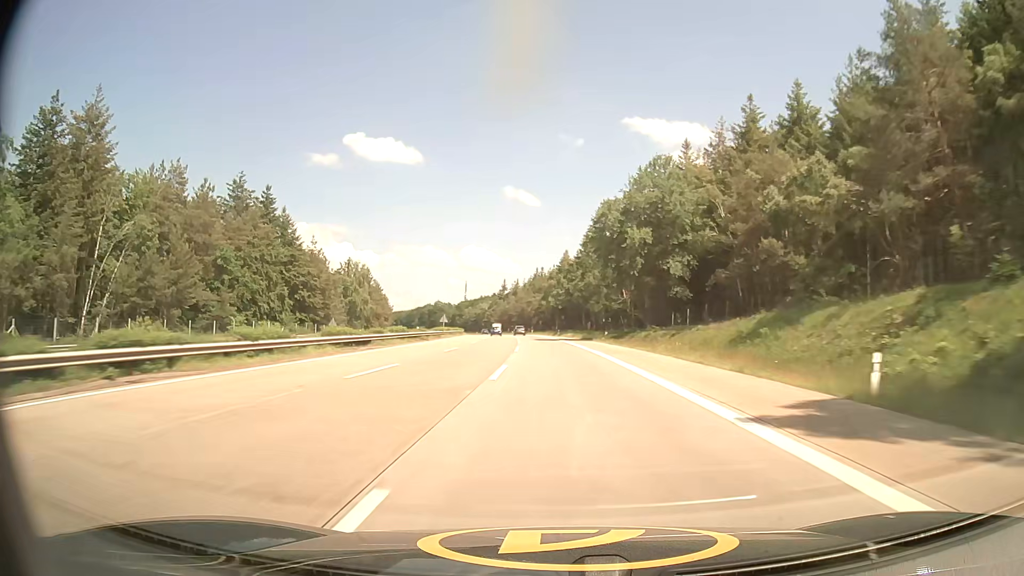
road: motorway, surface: asphalt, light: Day
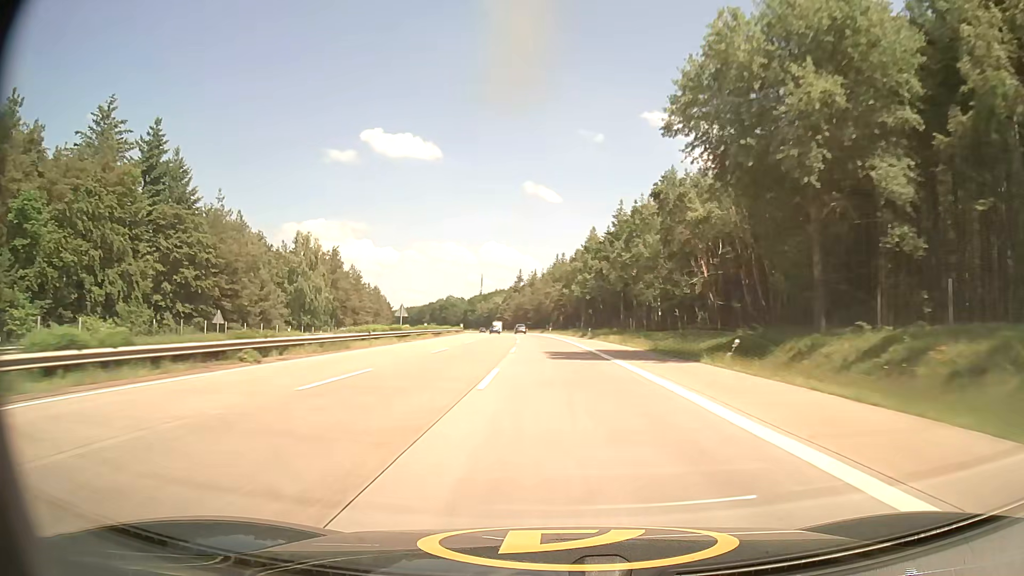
(-0.7, +39.2) m; -2°
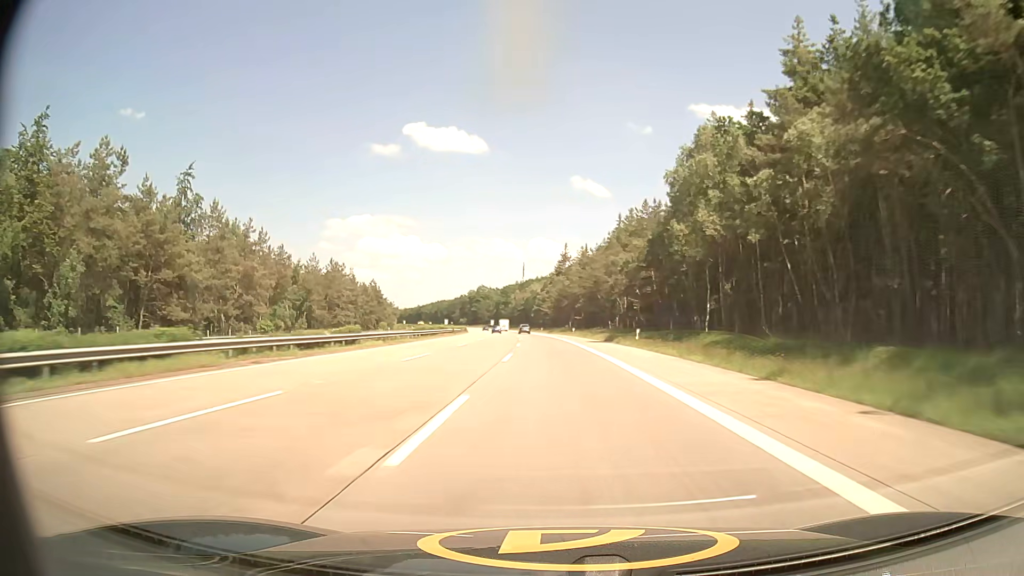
(-2.4, +79.0) m; -4°
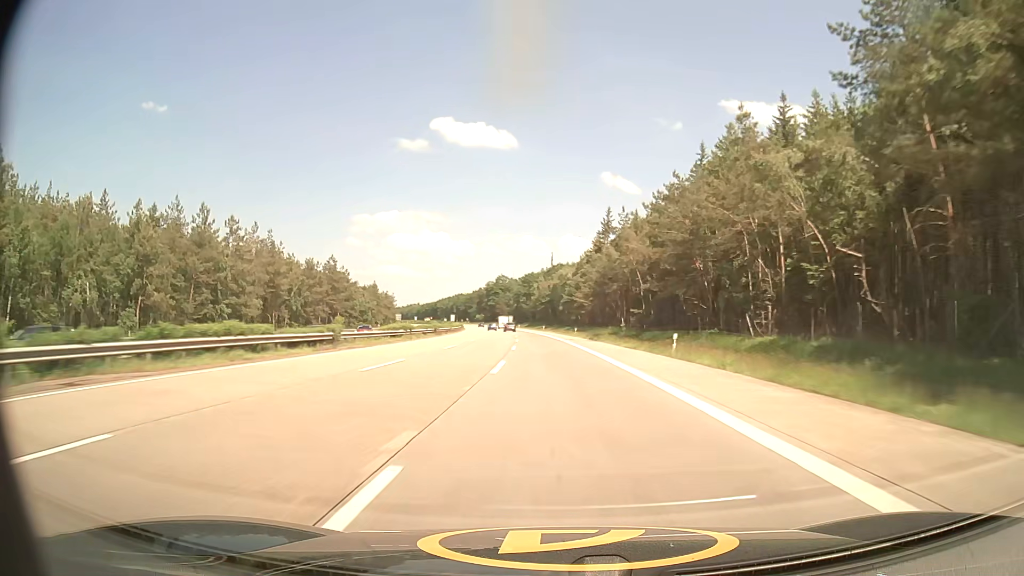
(-1.4, +59.9) m; -2°
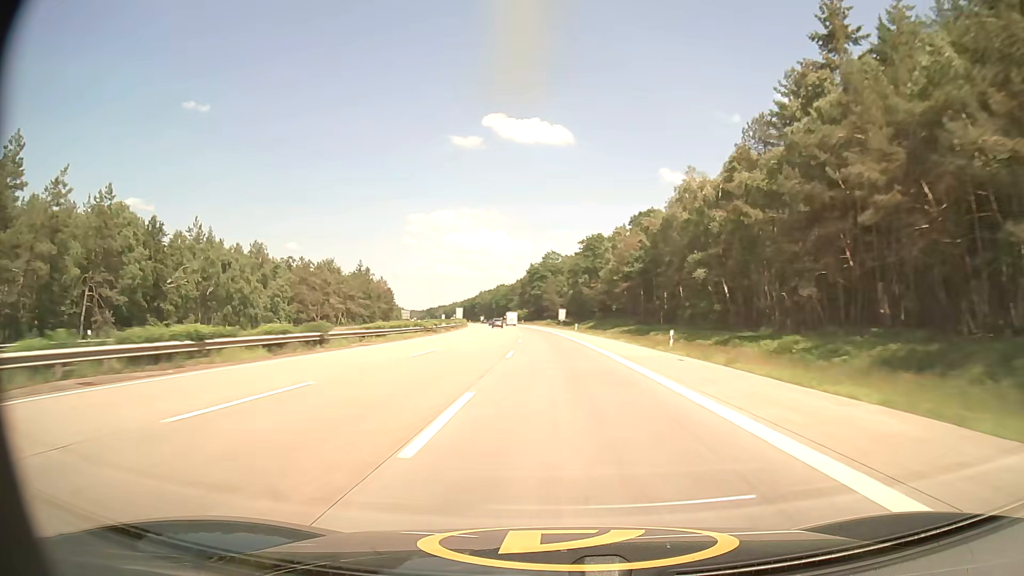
(-4.4, +100.7) m; -5°
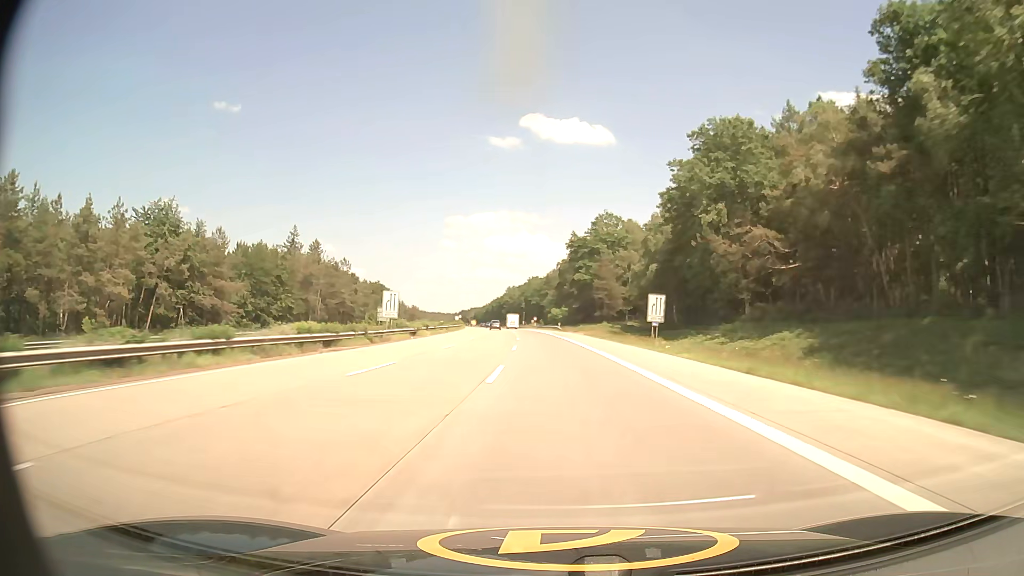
(-2.8, +81.0) m; -4°
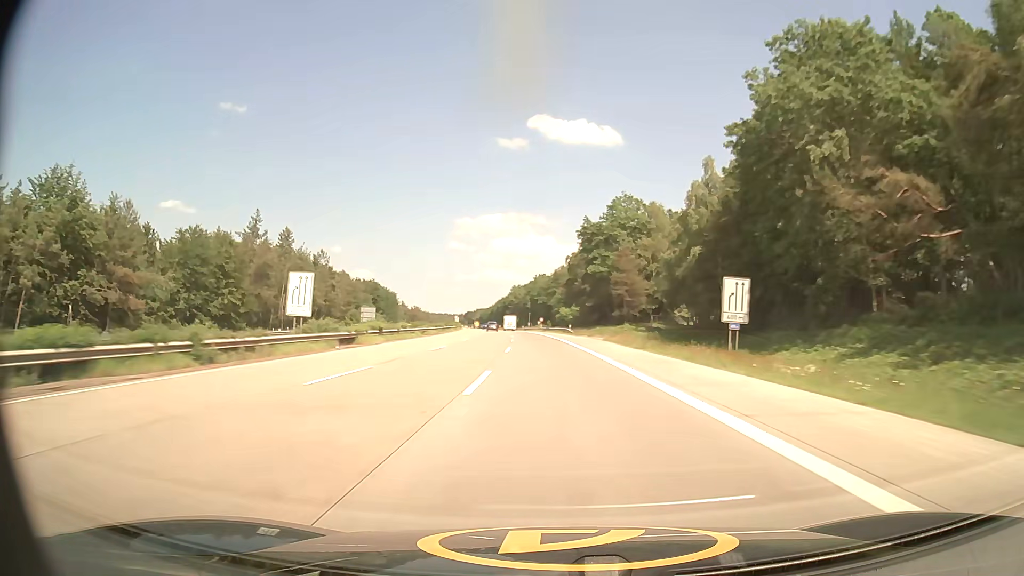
(-0.1, +20.4) m; -1°
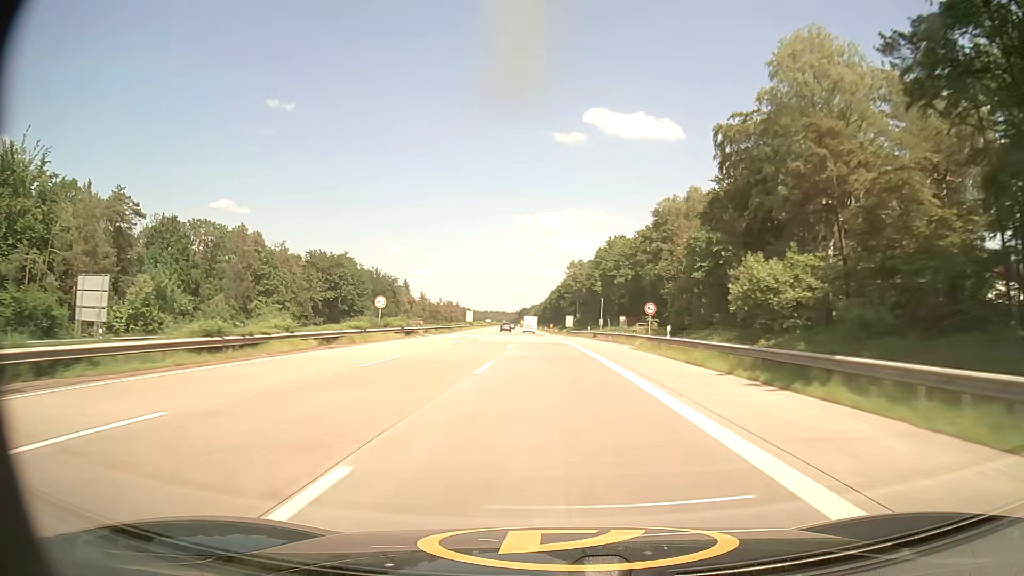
(-4.6, +102.4) m; -5°
(0, +10) (0, +20) (0, +30) (0, +40) (-1, +50) (-1, +60) (-1, +70) (-2, +80) (-2, +90) (-3, +100) m
